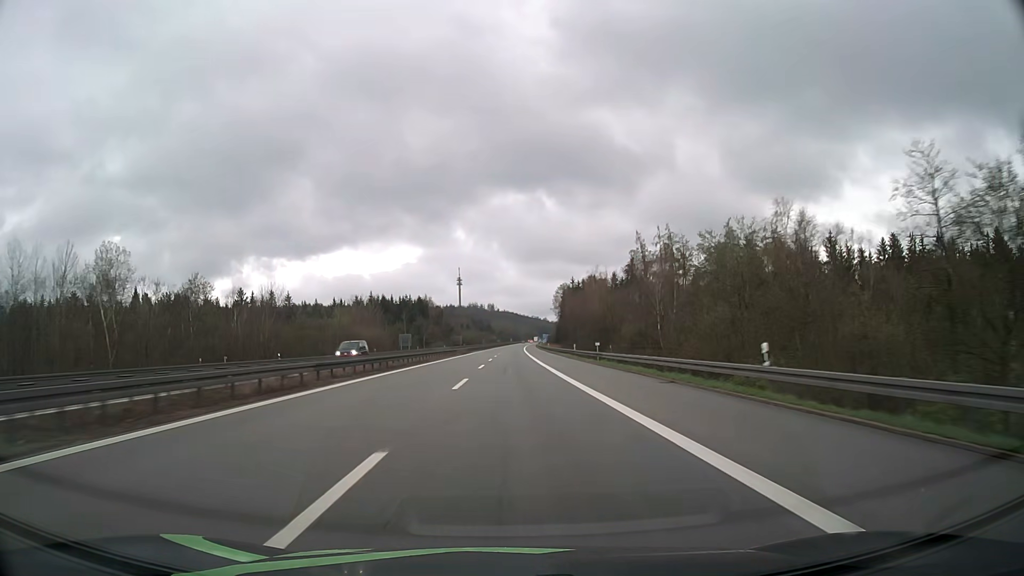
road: motorway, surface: asphalt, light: Day
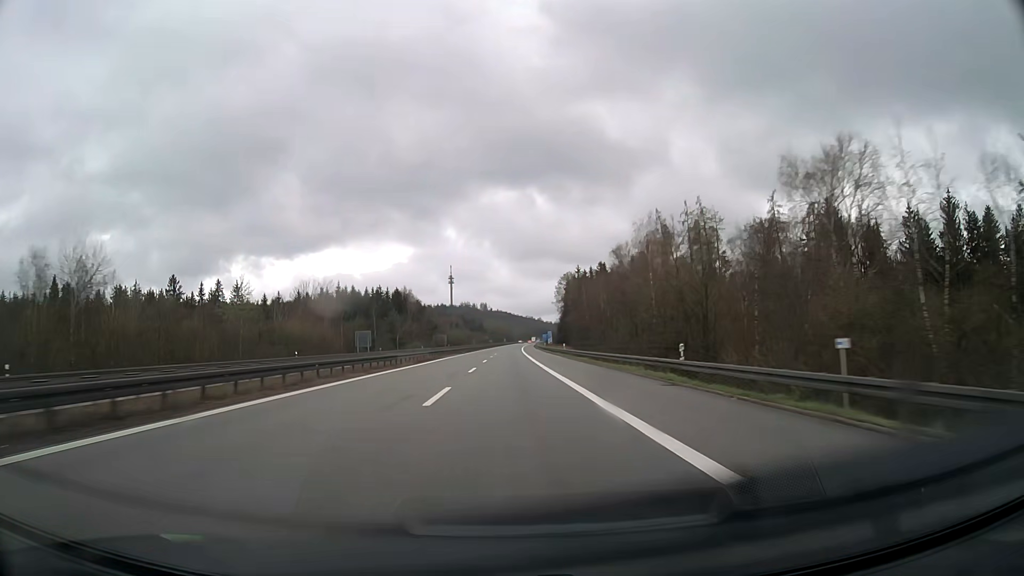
(+0.2, +41.5) m; +1°
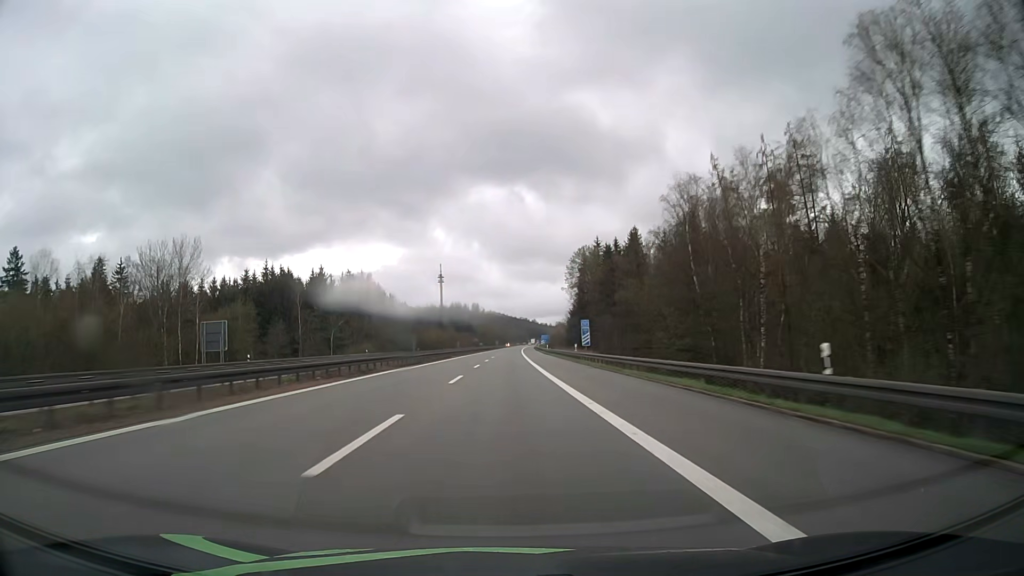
(+0.3, +62.0) m; +1°
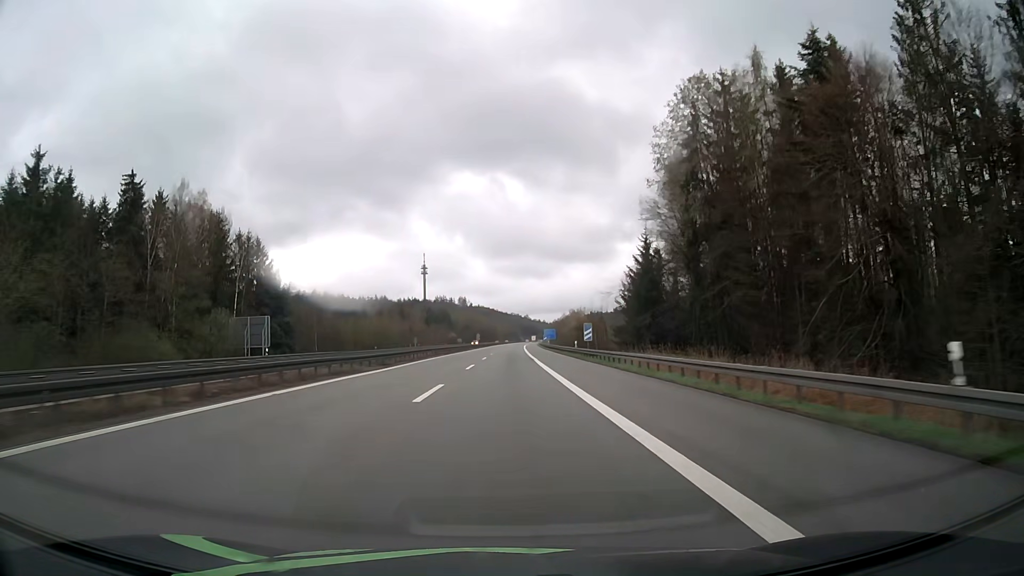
(+0.6, +100.0) m; +1°
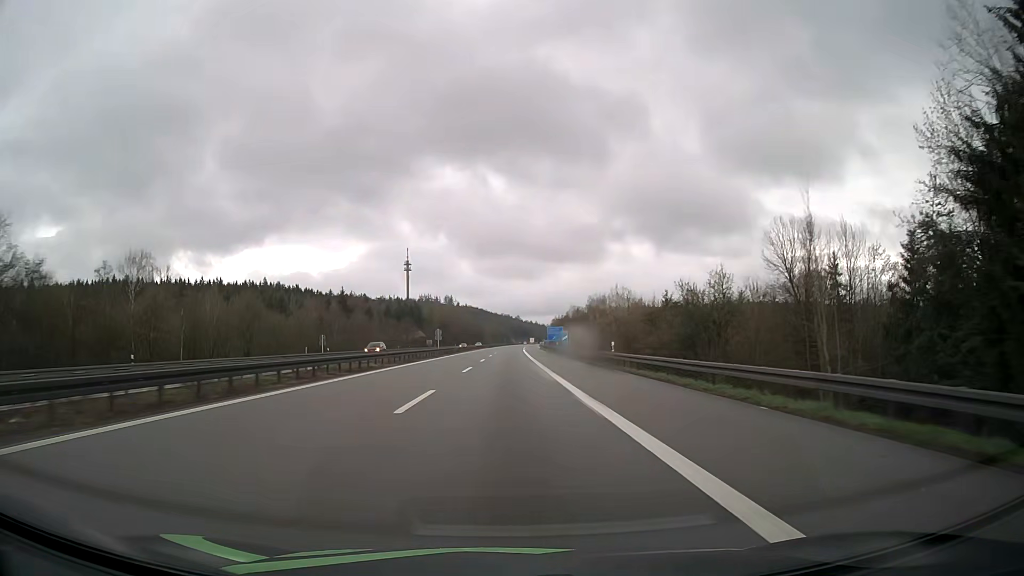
(+0.5, +74.1) m; +1°
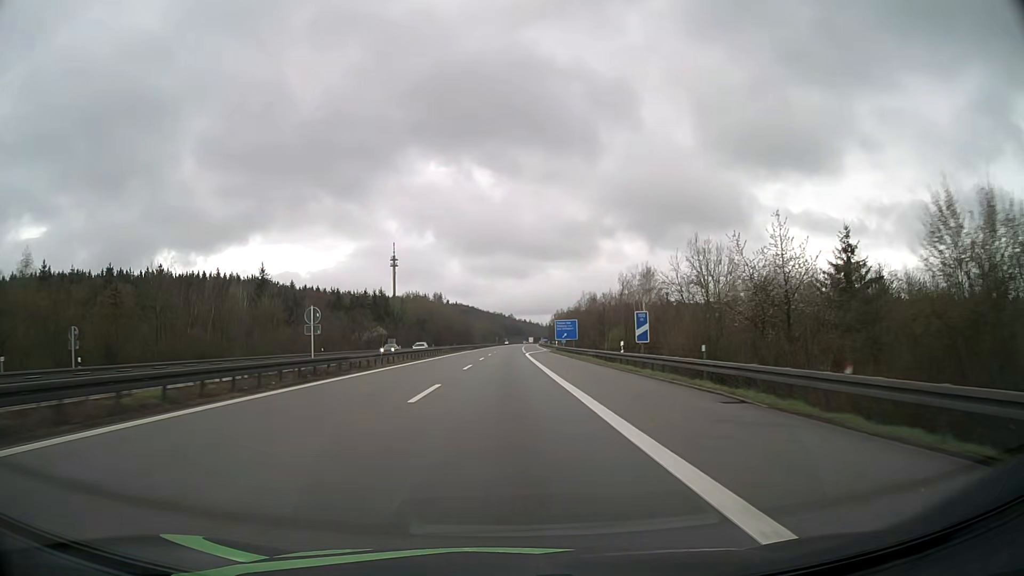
(+0.4, +51.7) m; +1°
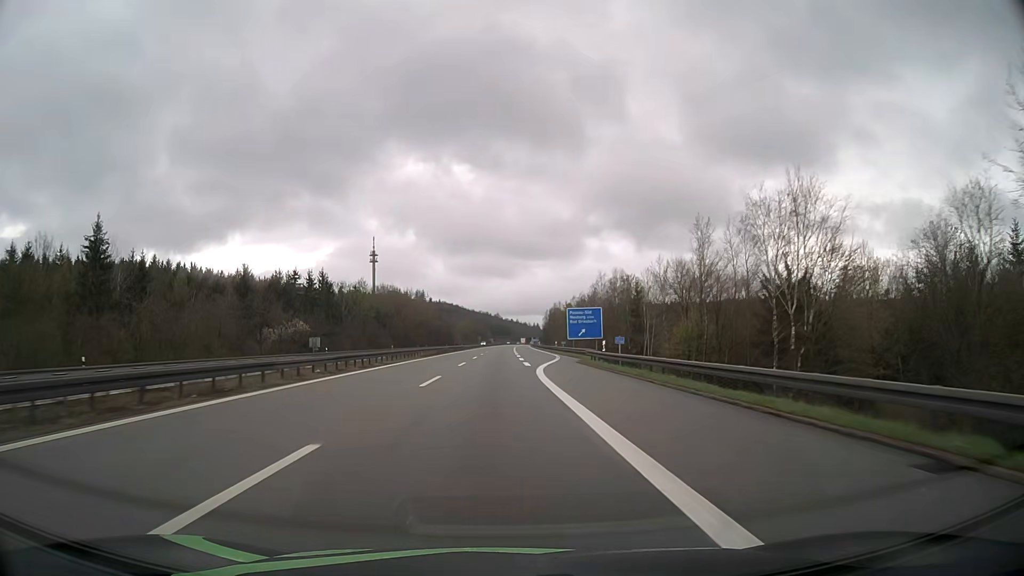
(+0.3, +48.3) m; +1°
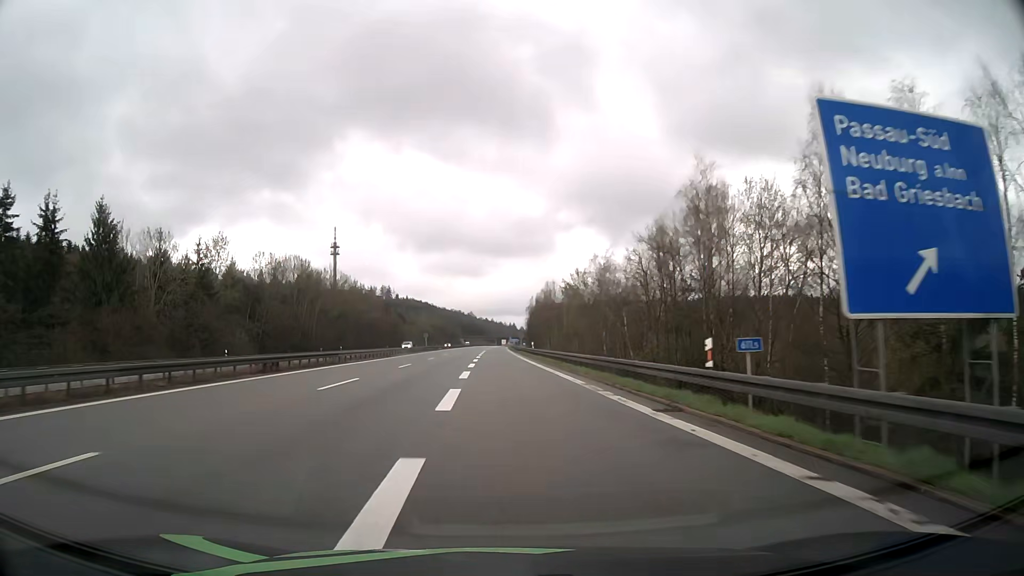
(+2.1, +73.0) m; +2°
